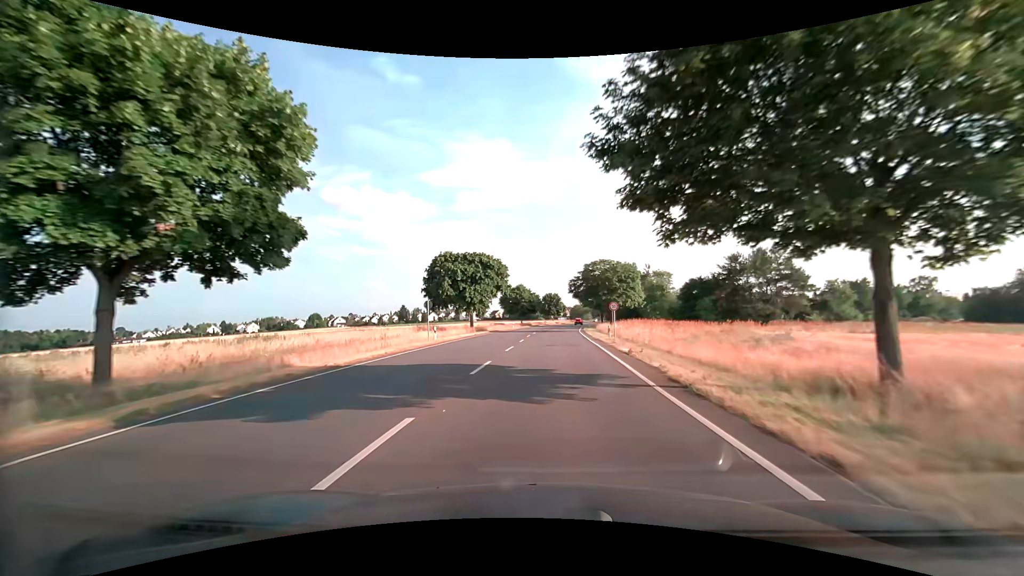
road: secondary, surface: asphalt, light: Day
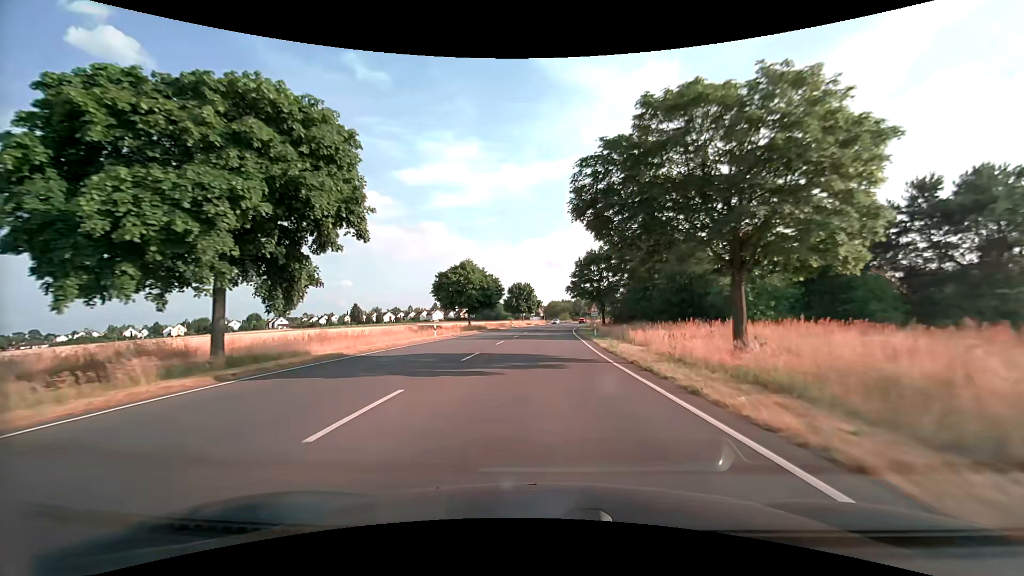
(+1.2, +45.7) m; +3°
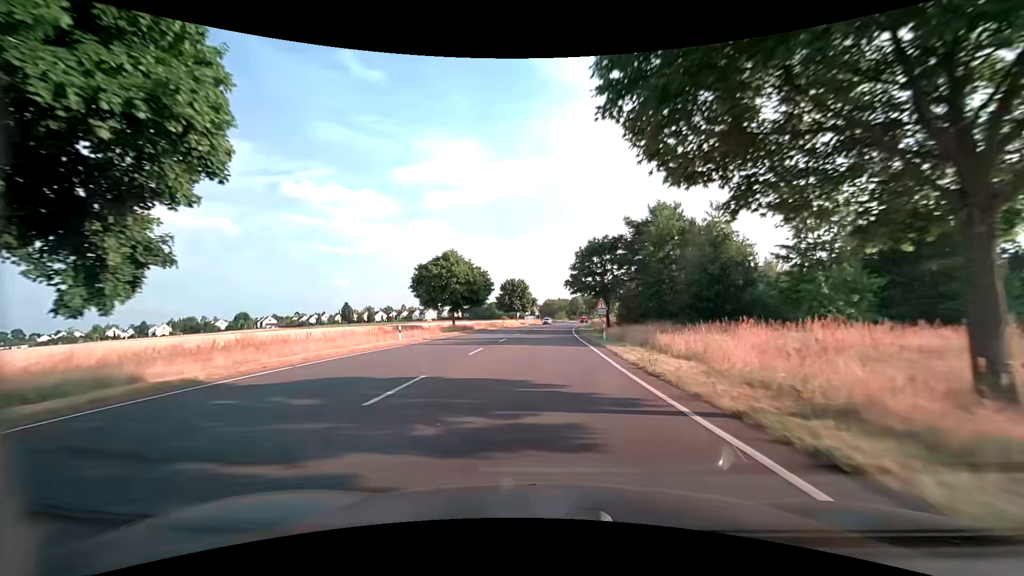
(0.0, +8.8) m; 0°
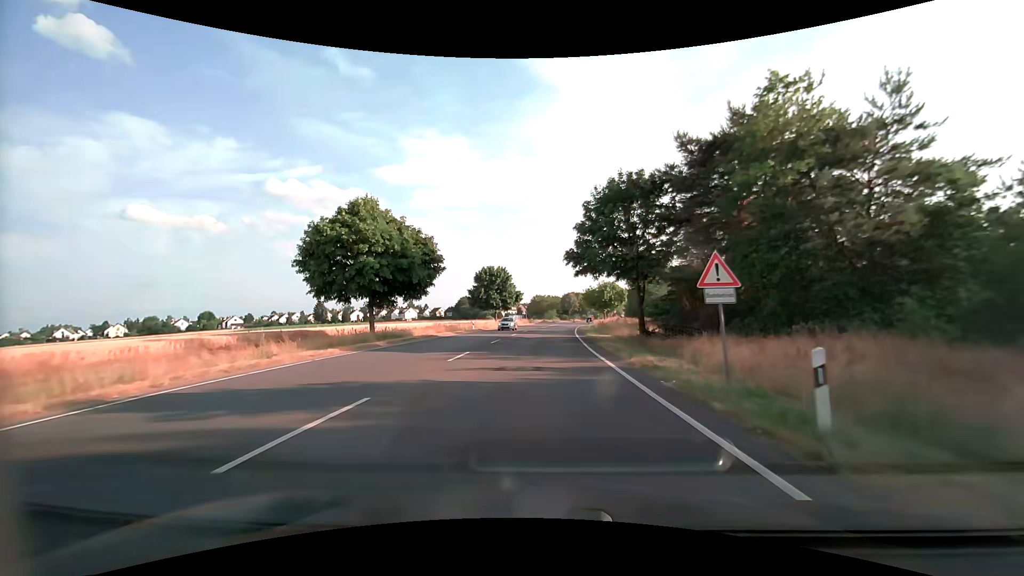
(+0.3, +25.1) m; +1°
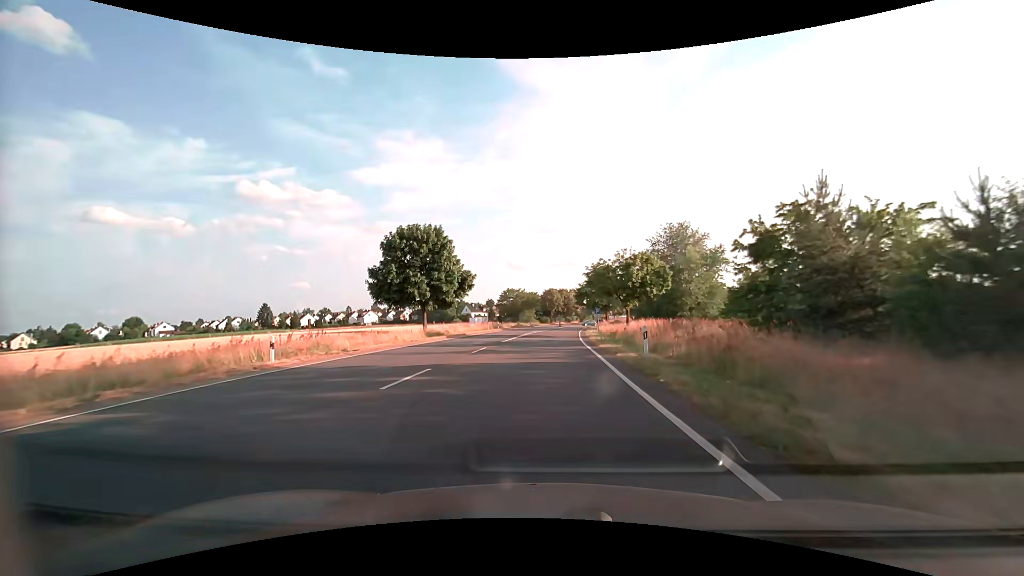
(+0.8, +38.8) m; +3°
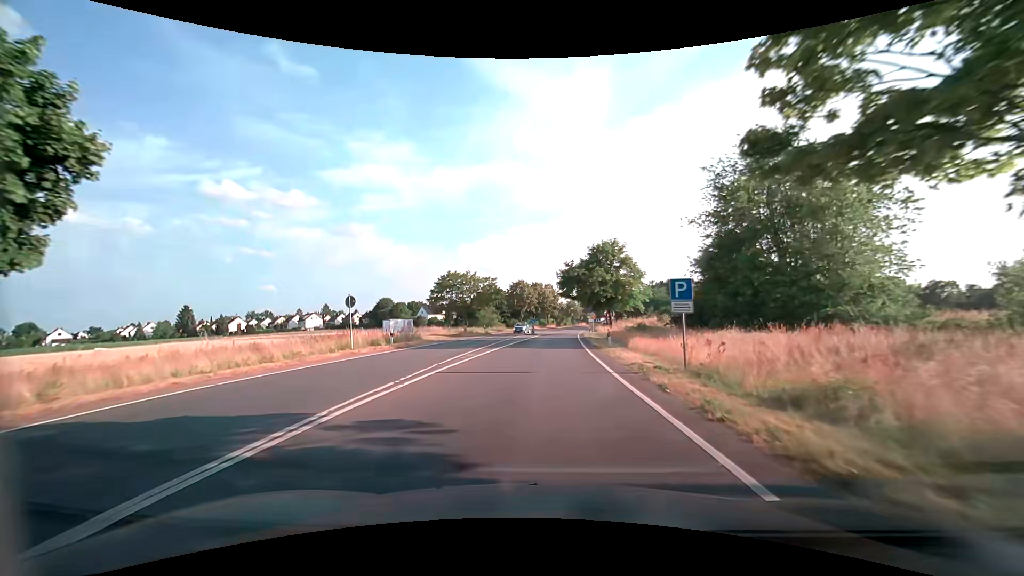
(+0.4, +38.9) m; +2°
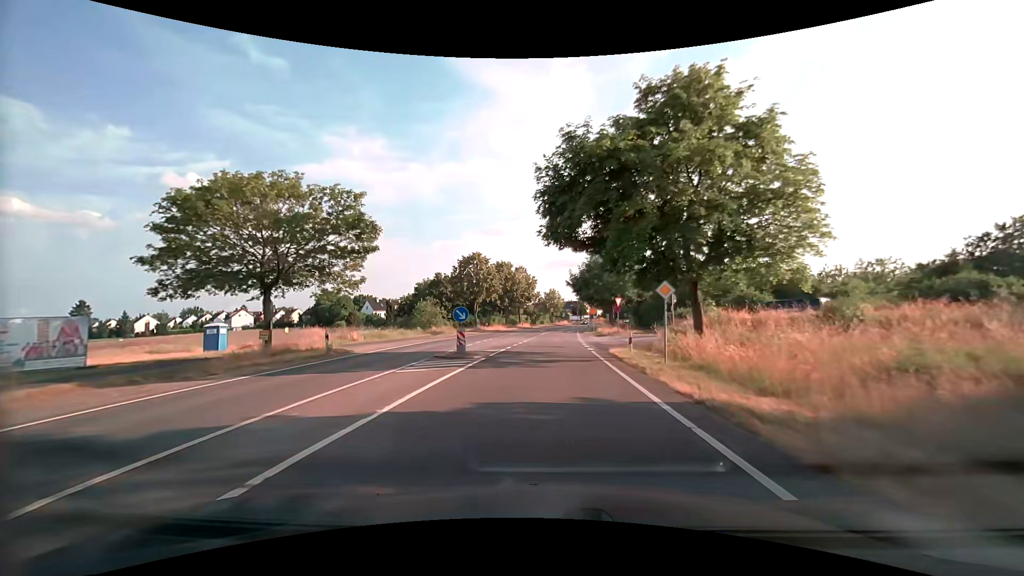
(+0.9, +39.5) m; +3°
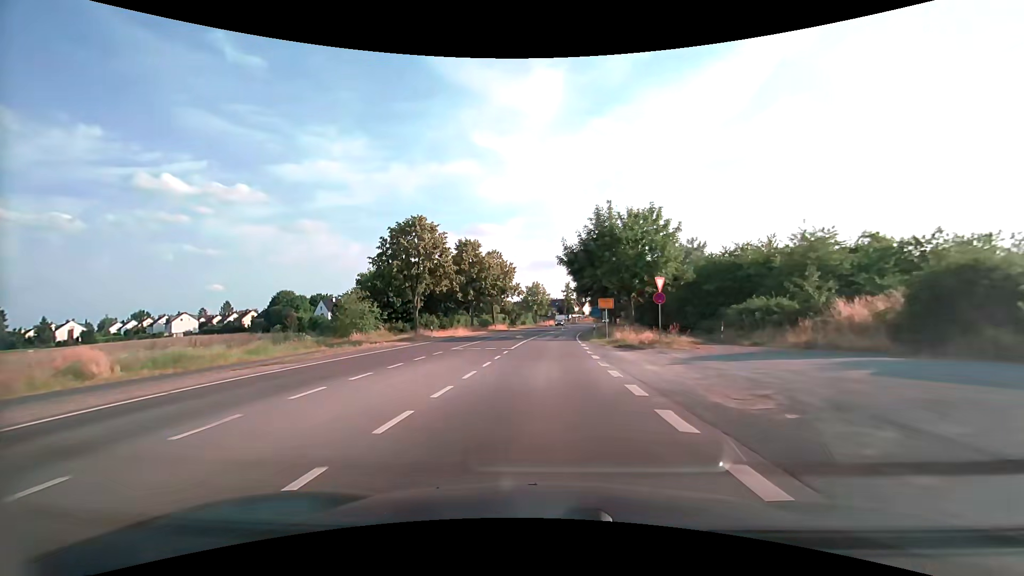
(+0.4, +23.8) m; +2°
(0, +10) (0, +20) (0, +30) (+1, +40) (+2, +50) (+2, +60) (+4, +70) (+5, +80) (+6, +90) (+7, +100) m
